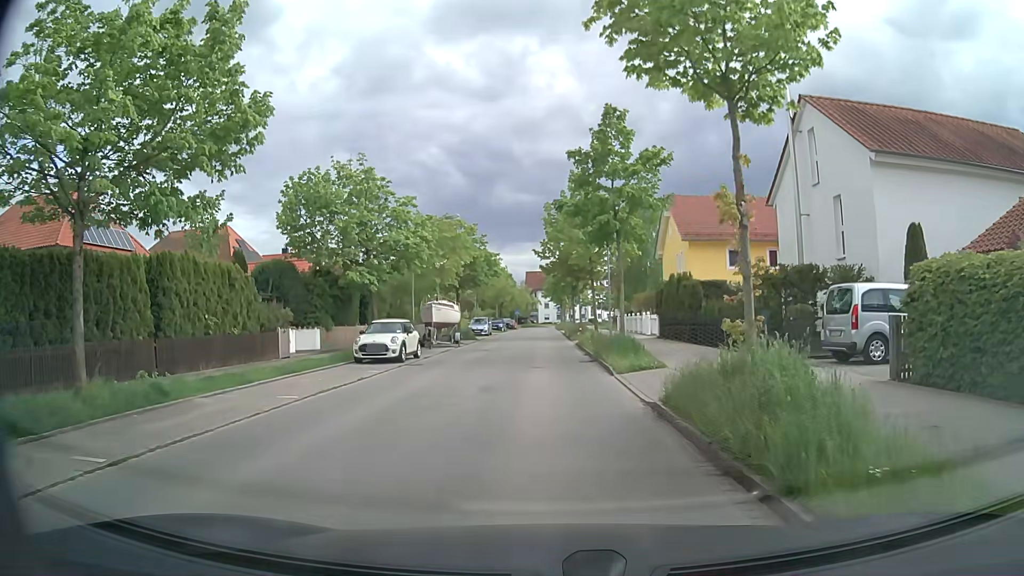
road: residential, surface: asphalt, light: Day
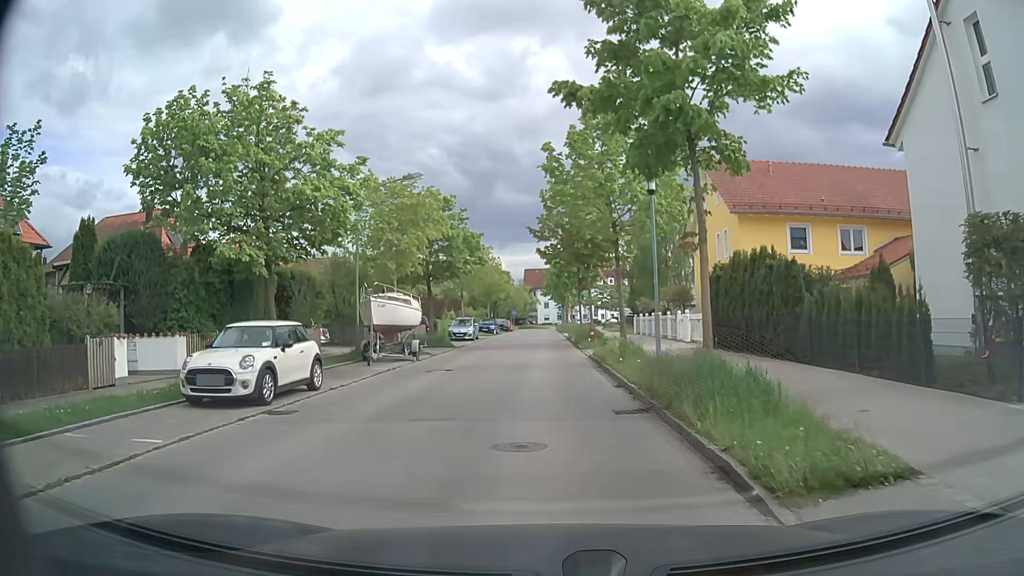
(0.0, +11.3) m; 0°
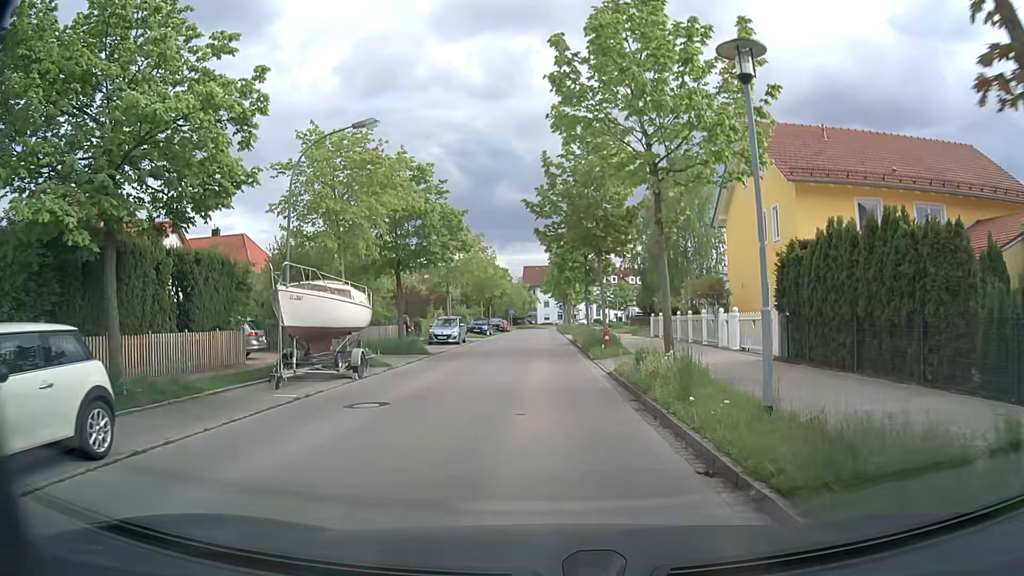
(0.0, +7.6) m; 0°
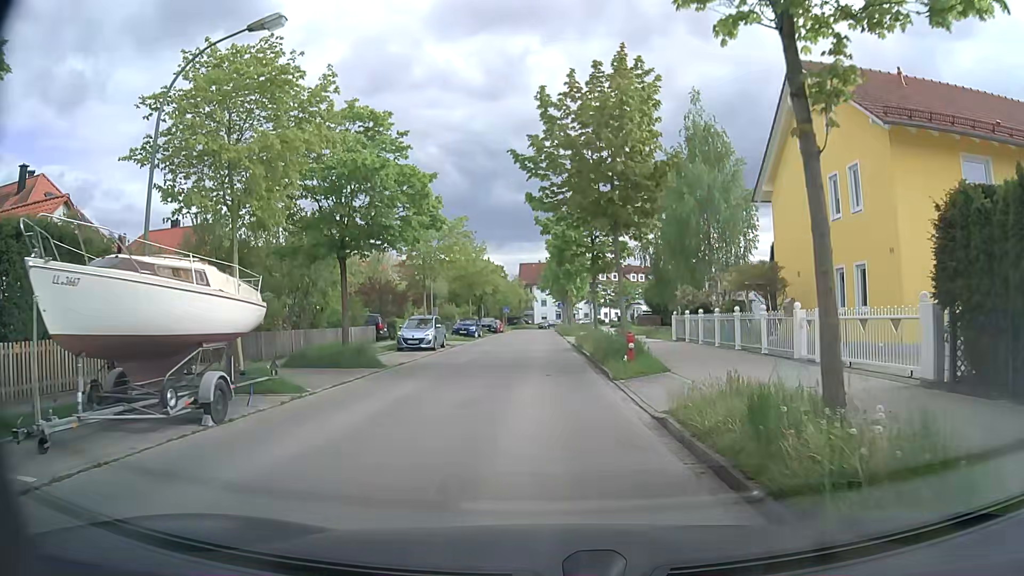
(0.0, +7.6) m; 0°
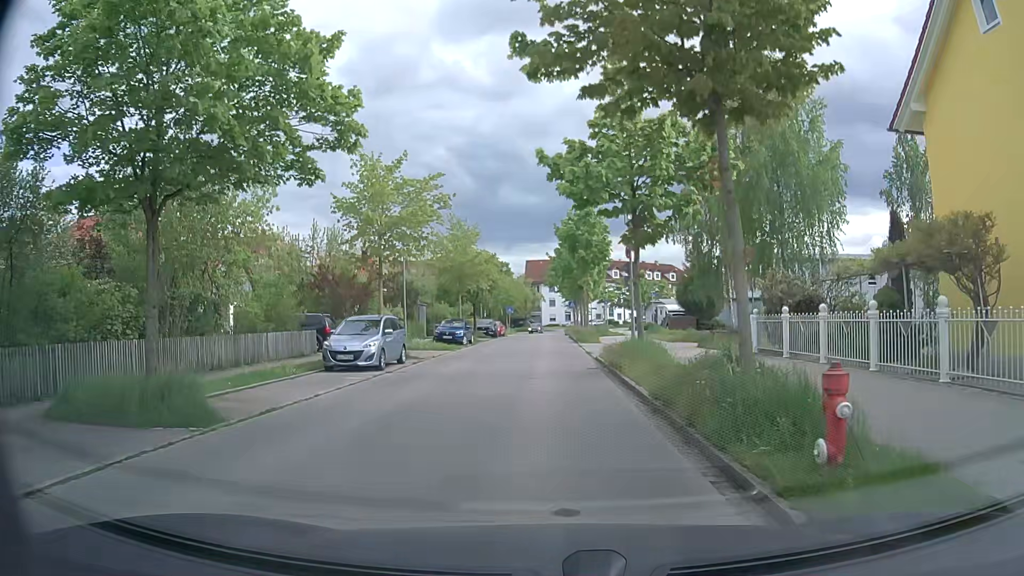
(0.0, +11.4) m; -1°
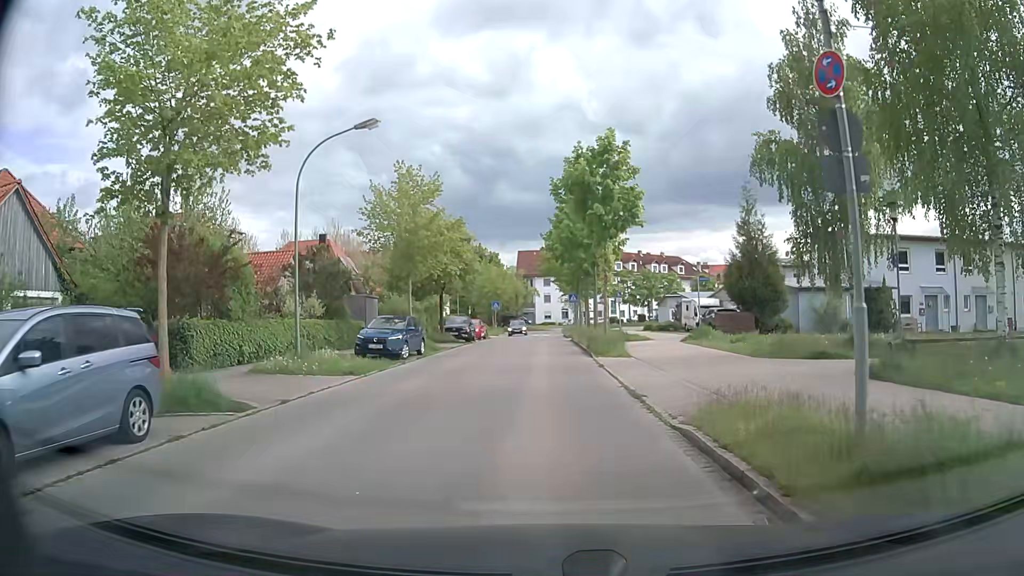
(+0.1, +15.2) m; +1°
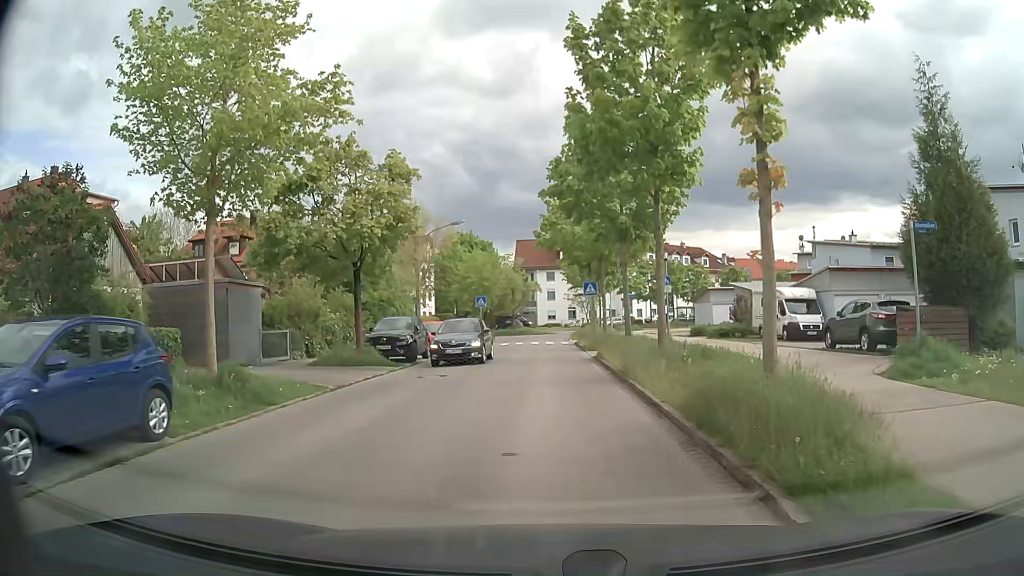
(+0.1, +18.6) m; 0°
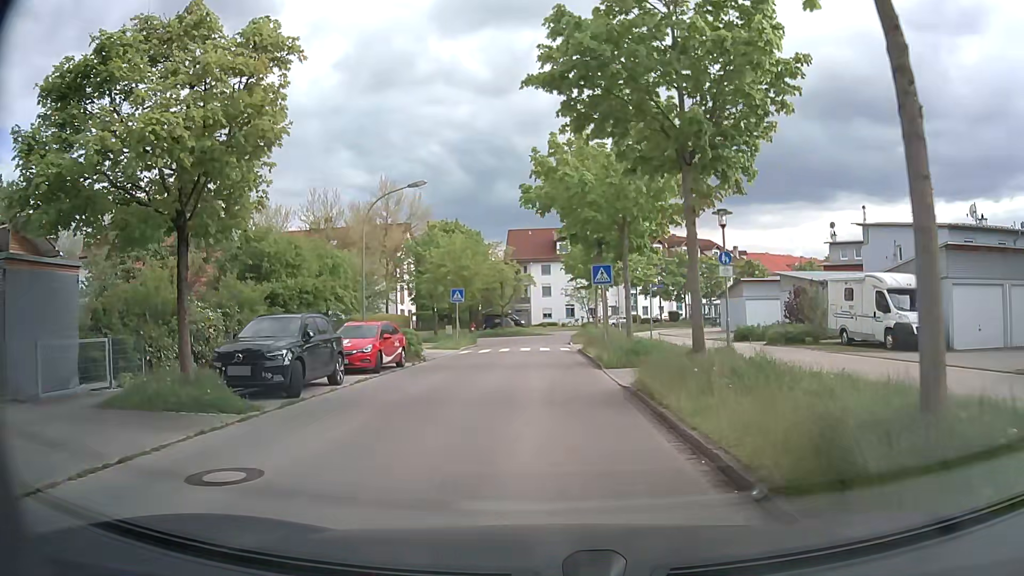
(0.0, +11.0) m; 0°
(0, +10) (0, +20) (0, +30) (0, +40) (0, +50) (+3, +60) (+9, +67) (+17, +73) (+25, +80) (+33, +86) m
